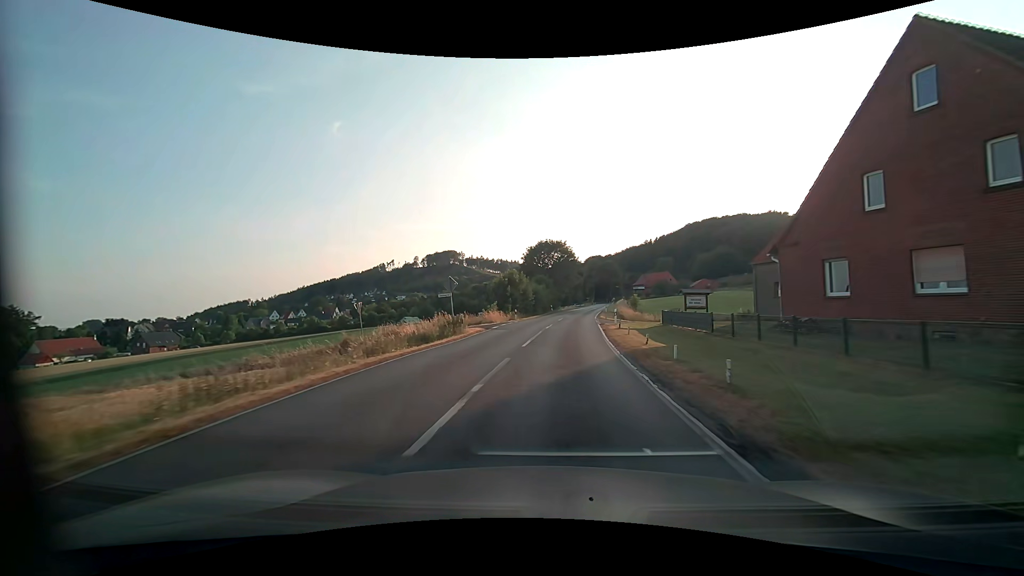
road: secondary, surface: asphalt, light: Day
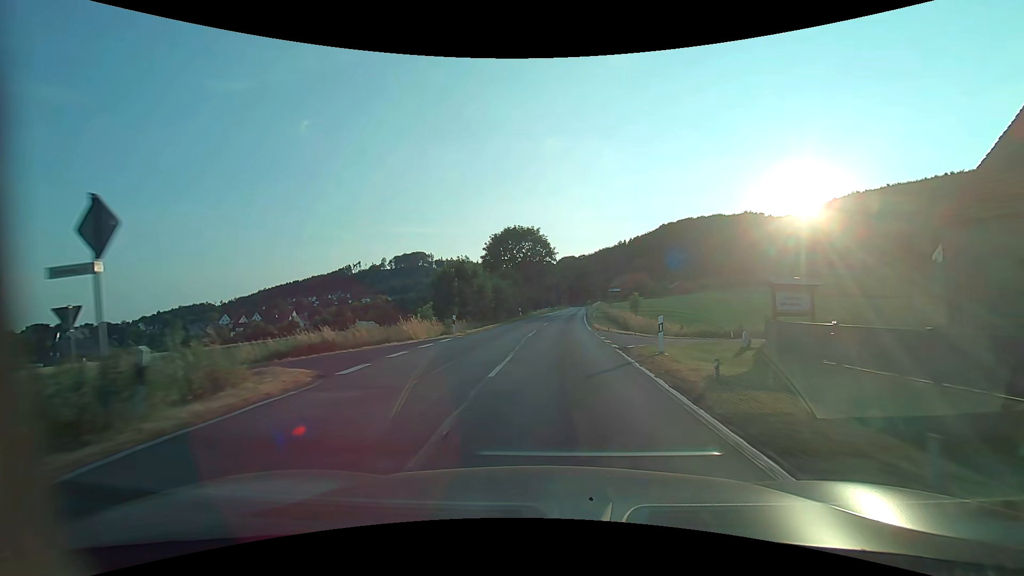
(+0.4, +19.0) m; +3°
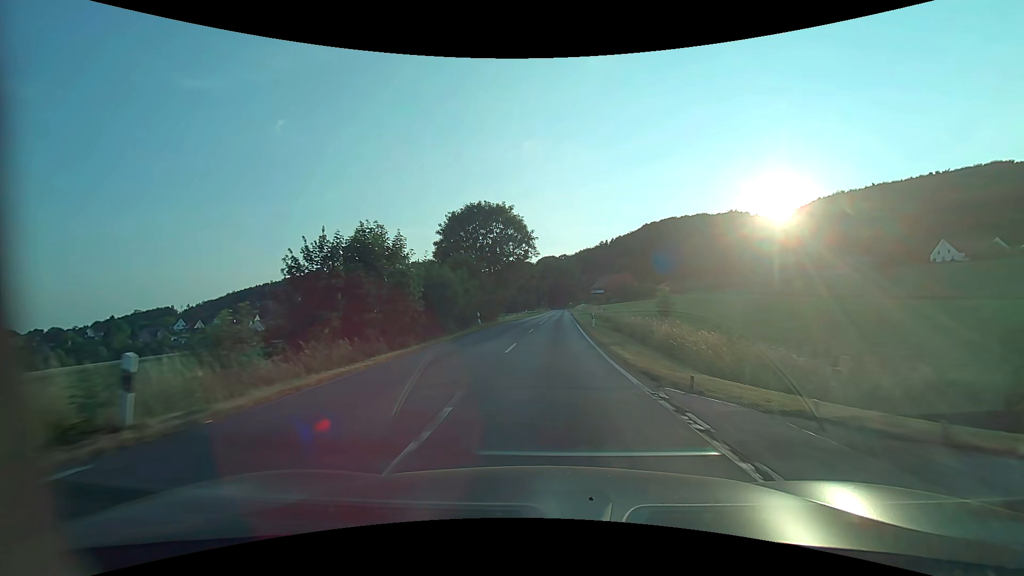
(+0.5, +18.6) m; +2°
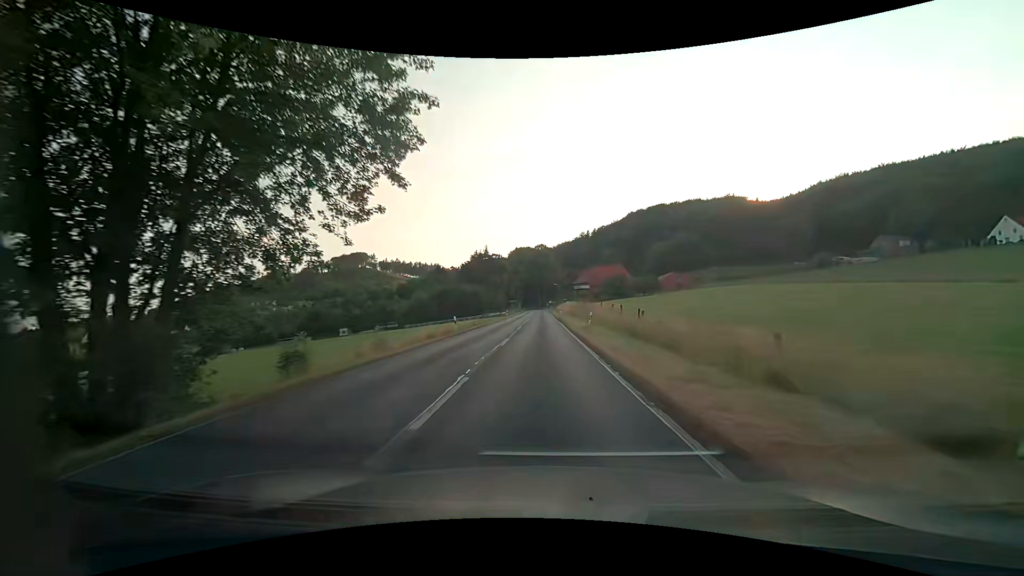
(+1.3, +45.1) m; +3°
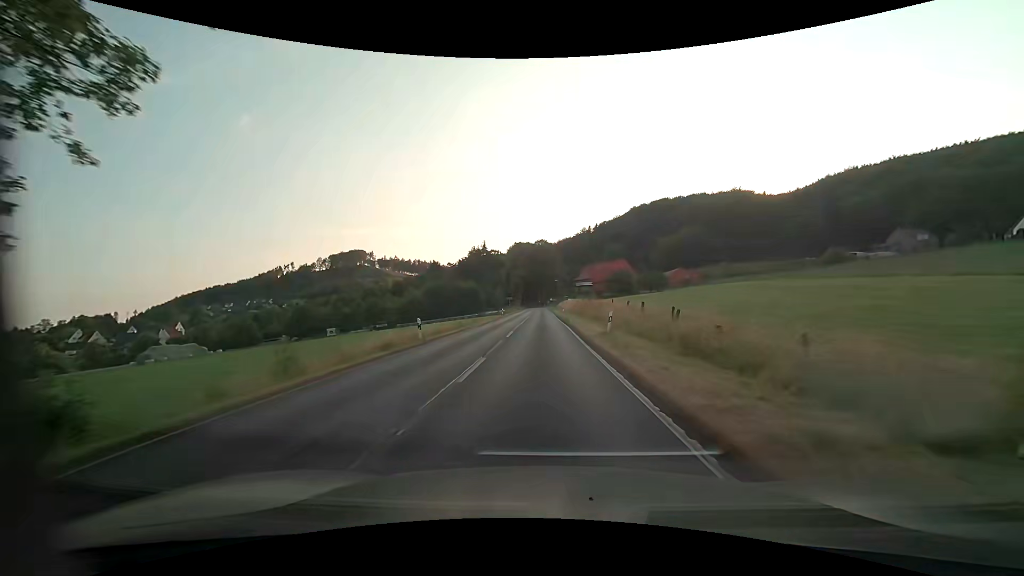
(0.0, +8.7) m; 0°
(0, +10) (0, +20) (0, +30) (0, +40) (0, +50) (-1, +60) (-1, +70) (-1, +80) (-1, +90) (-1, +100) m
